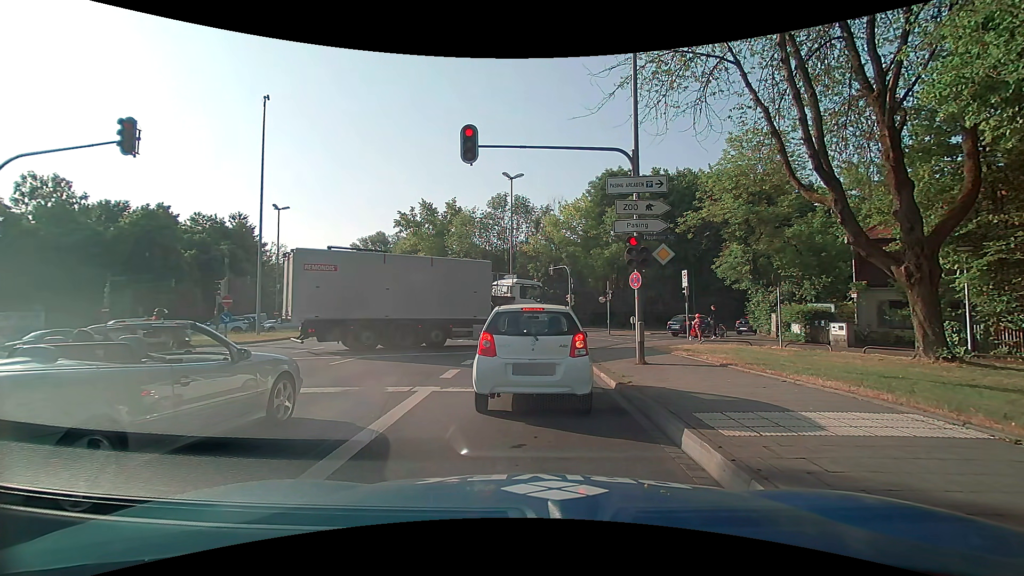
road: primary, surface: asphalt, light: Day
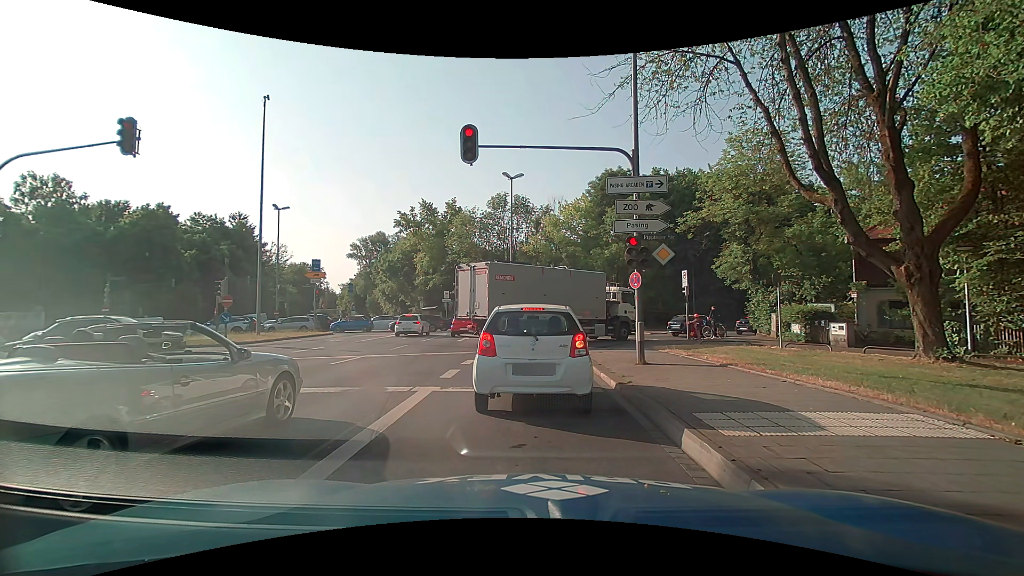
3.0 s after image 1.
(0.0, 0.0) m; 0°
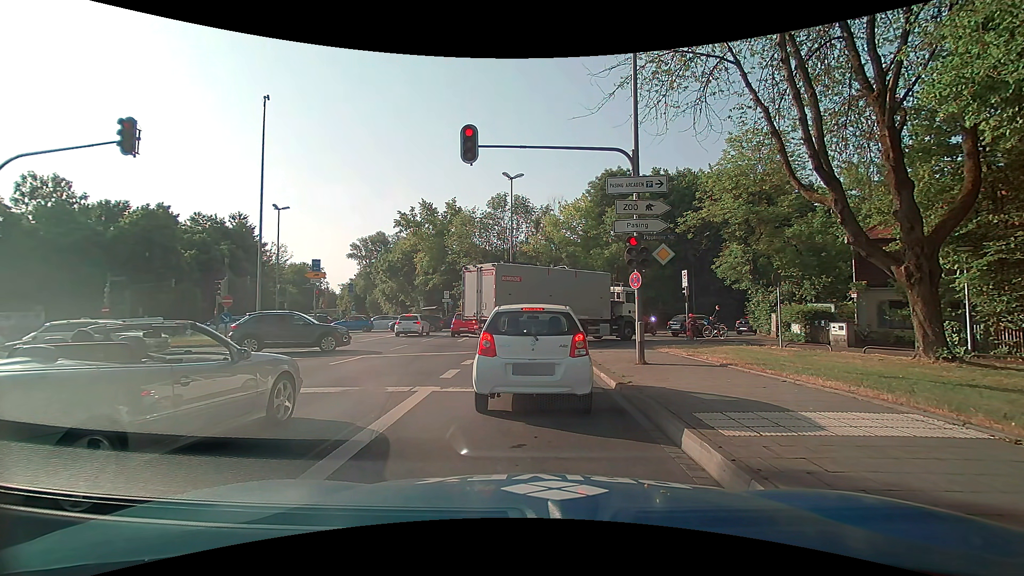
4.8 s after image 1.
(0.0, 0.0) m; 0°
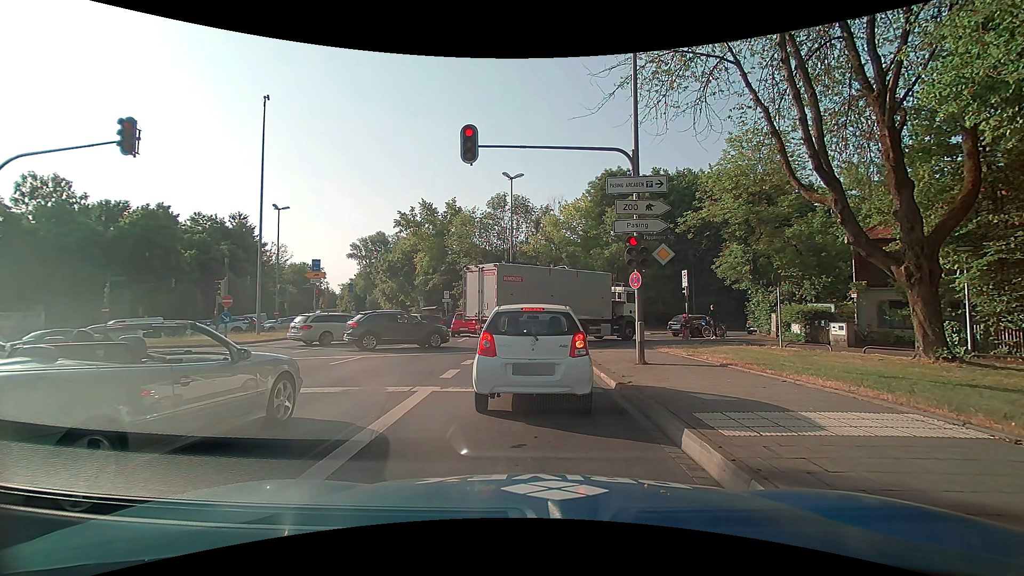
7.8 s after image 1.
(0.0, 0.0) m; 0°
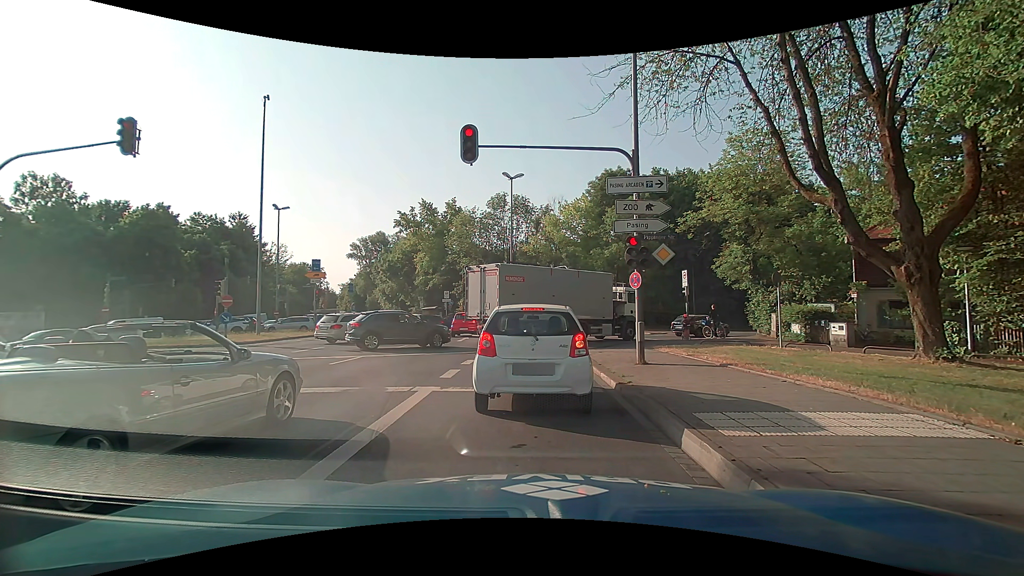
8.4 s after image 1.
(0.0, 0.0) m; 0°
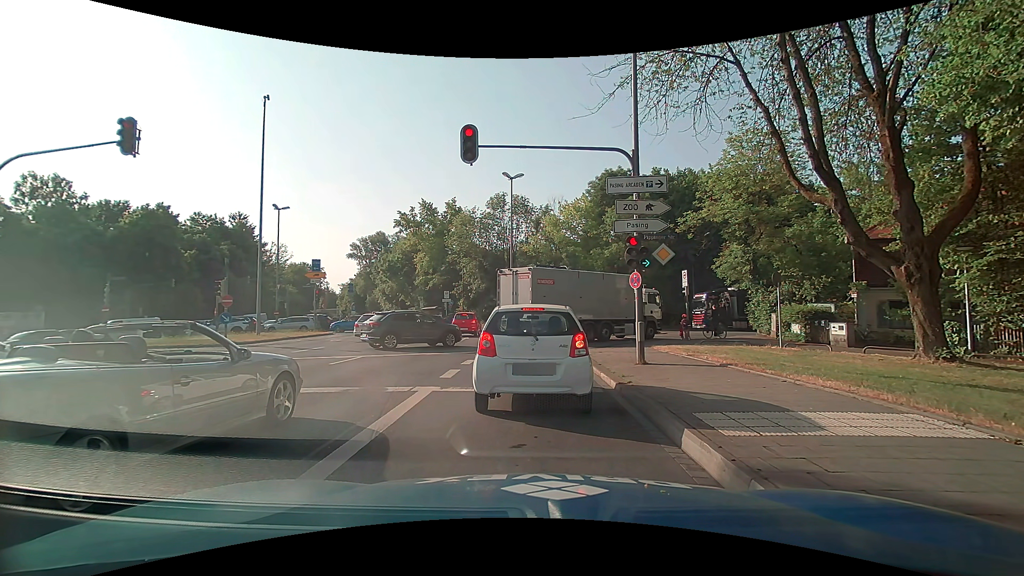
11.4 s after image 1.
(0.0, 0.0) m; 0°
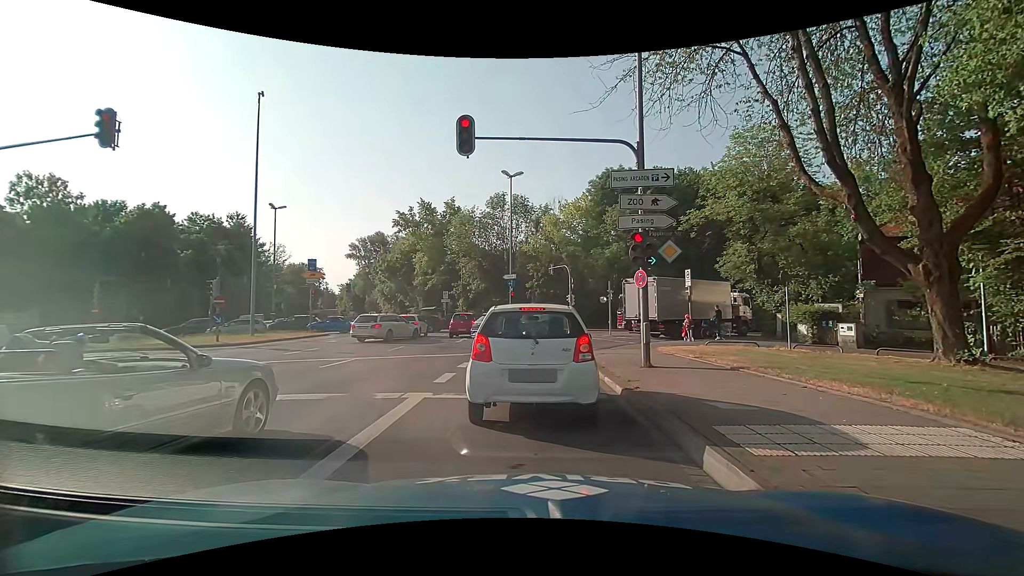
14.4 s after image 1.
(0.0, +0.6) m; 0°
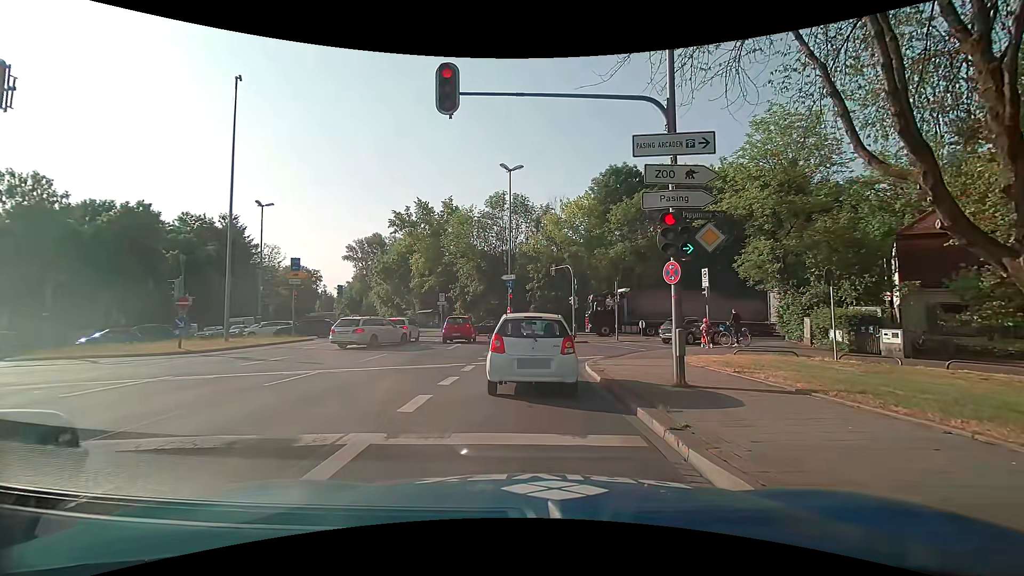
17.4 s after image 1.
(0.0, +2.8) m; 0°
